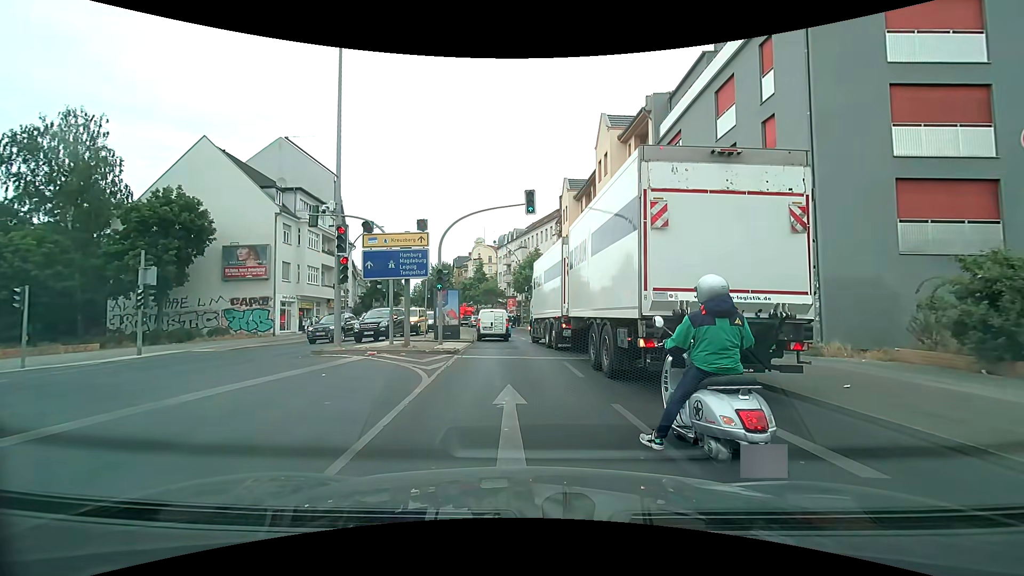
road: secondary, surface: asphalt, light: Day
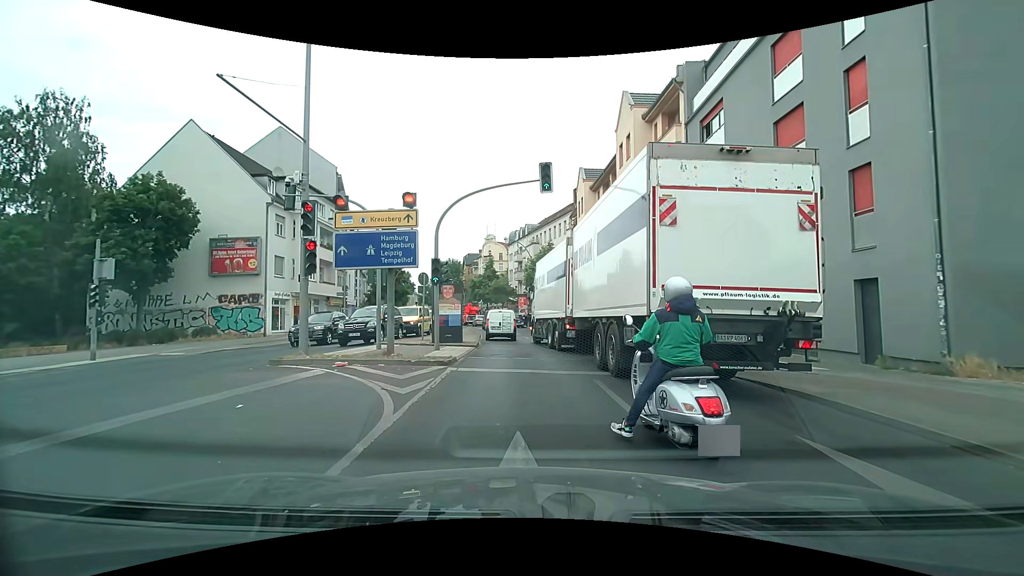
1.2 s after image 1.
(0.0, +3.6) m; -2°
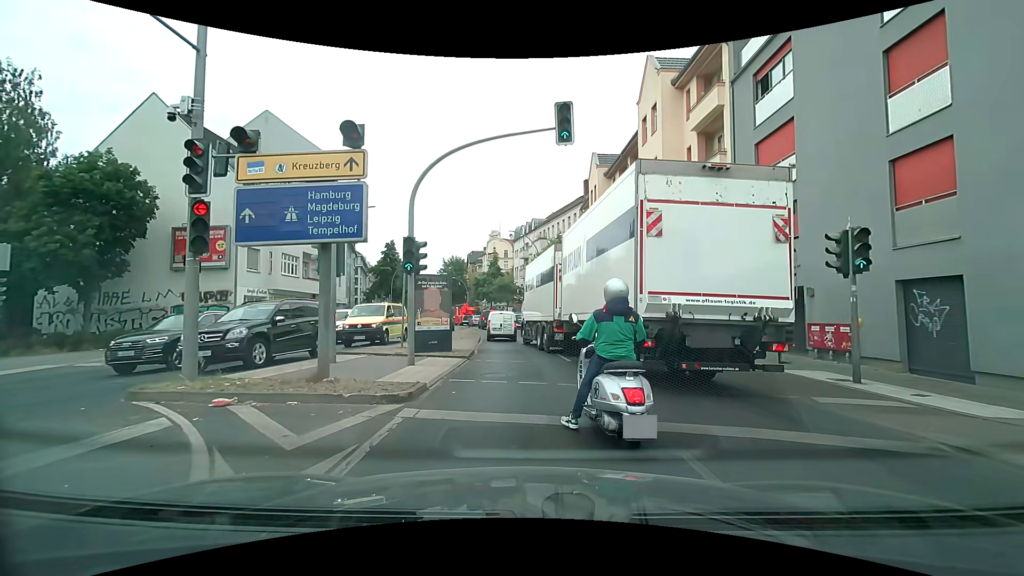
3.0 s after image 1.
(0.0, +4.9) m; 0°
